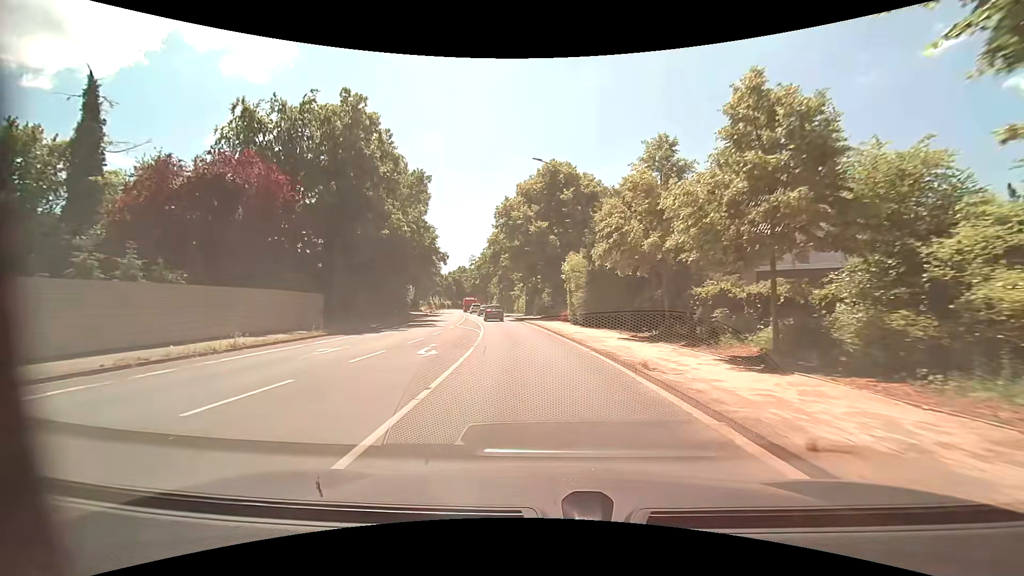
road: primary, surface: asphalt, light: Day
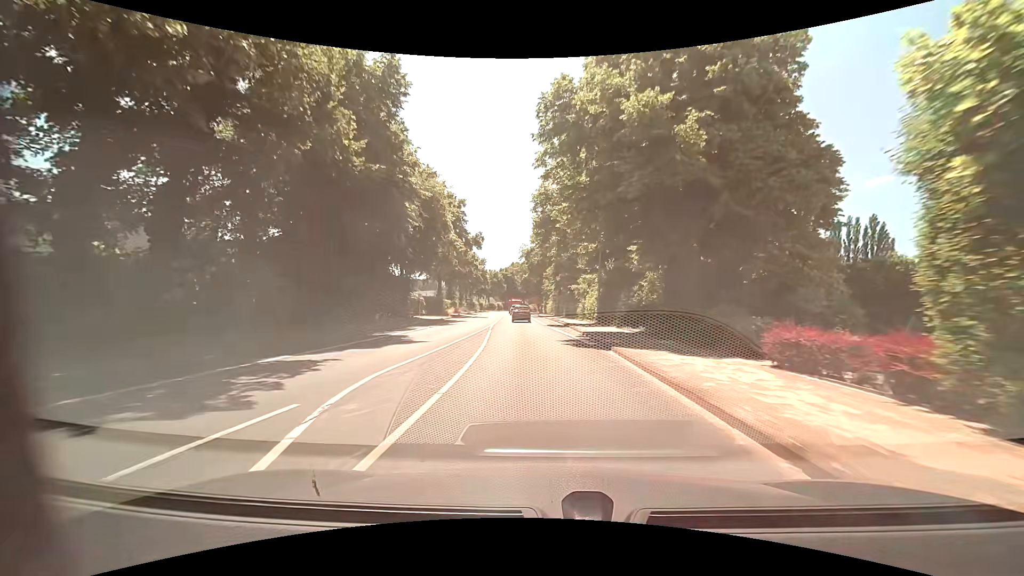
(-1.5, +28.0) m; -6°
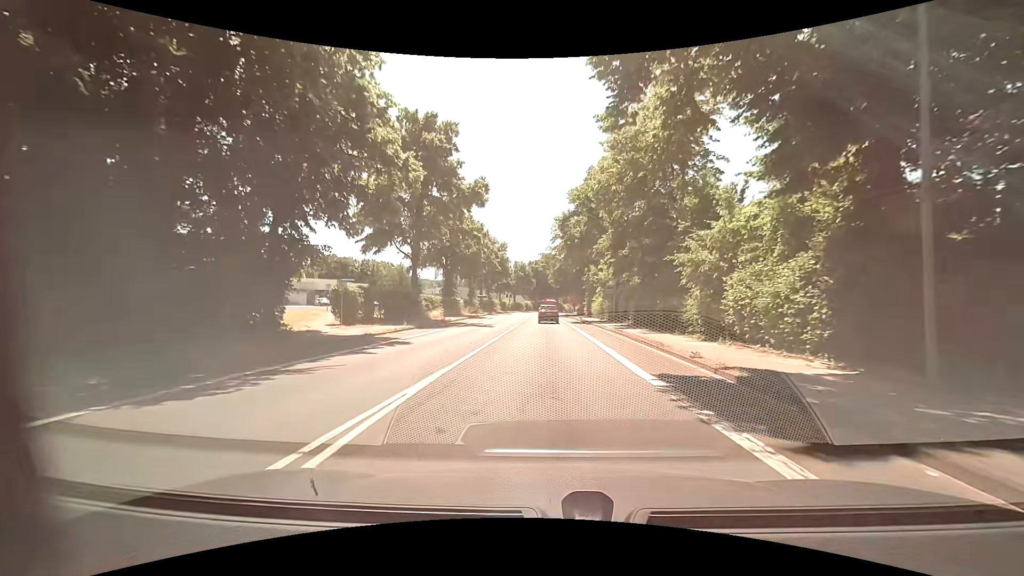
(-1.3, +29.0) m; -4°
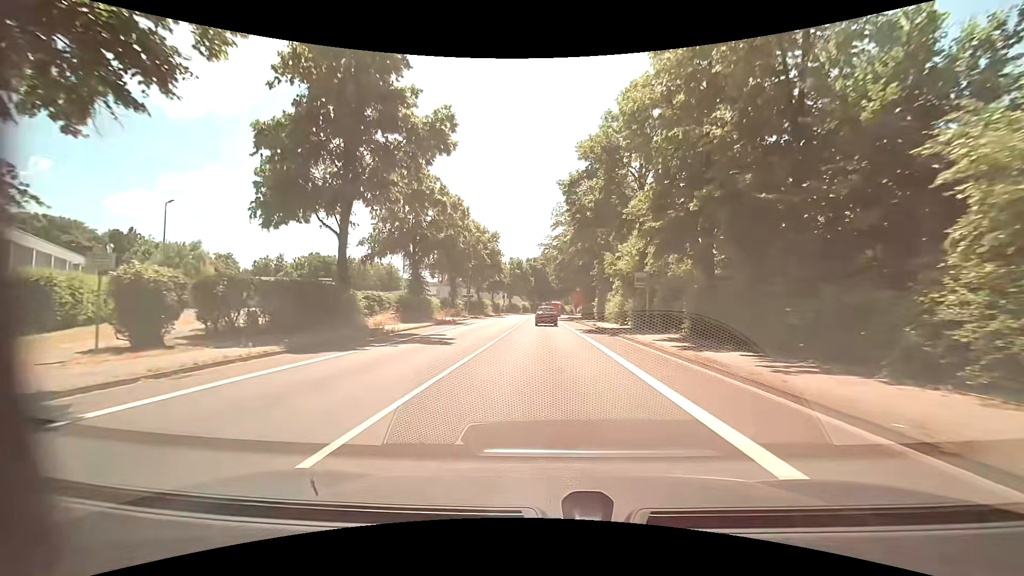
(+0.1, +14.5) m; 0°
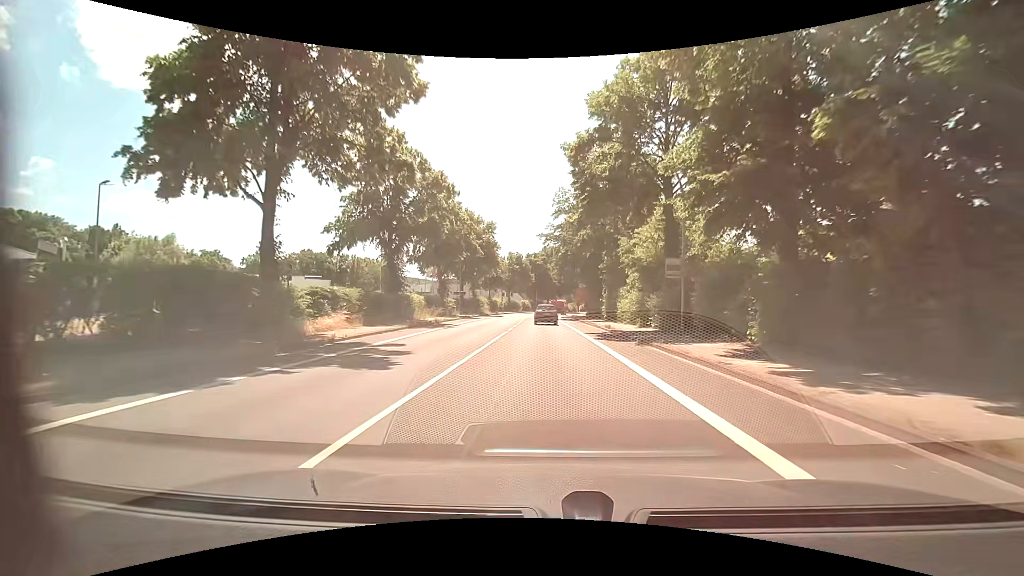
(0.0, +7.2) m; 0°
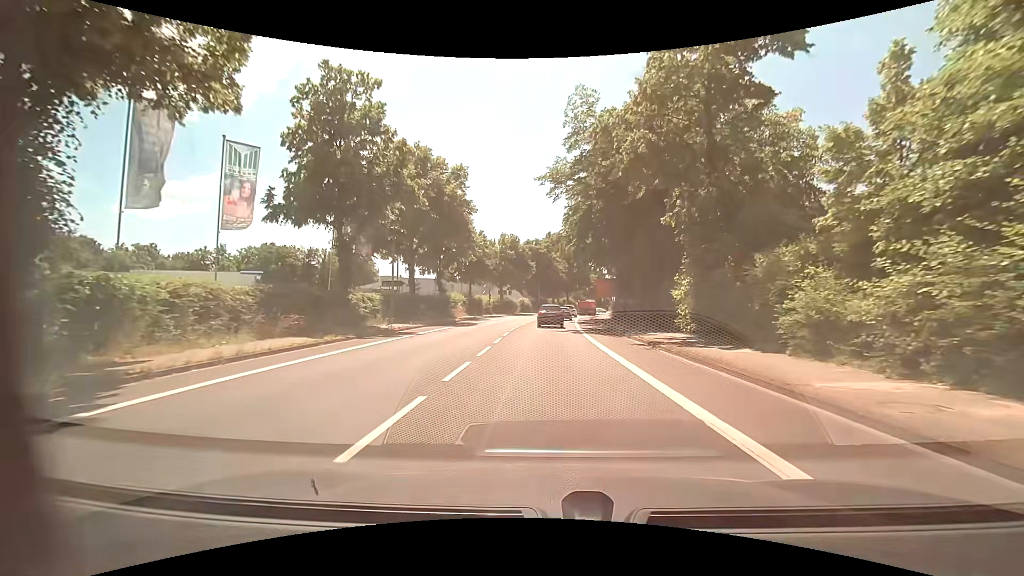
(-0.2, +27.4) m; -1°
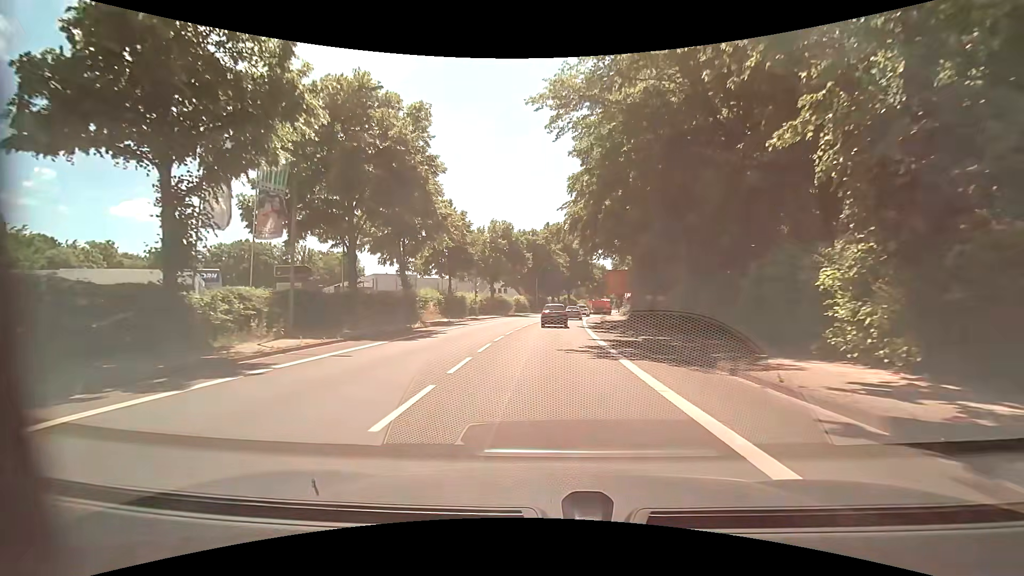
(+0.1, +12.5) m; +1°
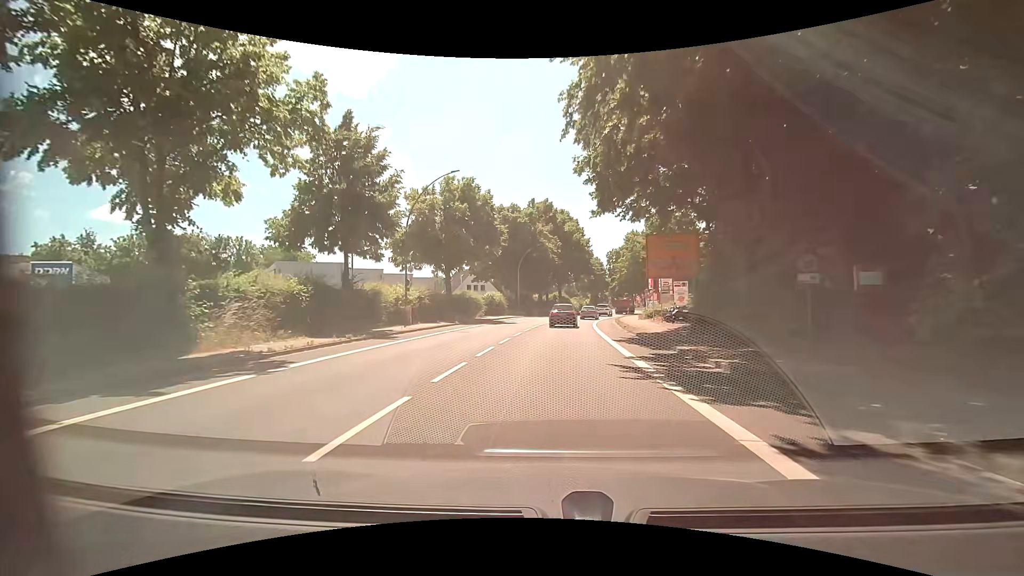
(+0.1, +23.3) m; +1°
(0, +10) (0, +20) (+1, +30) (+2, +40) (+3, +50) (+5, +60) (+7, +70) (+9, +79) (+12, +89) (+15, +98) m
